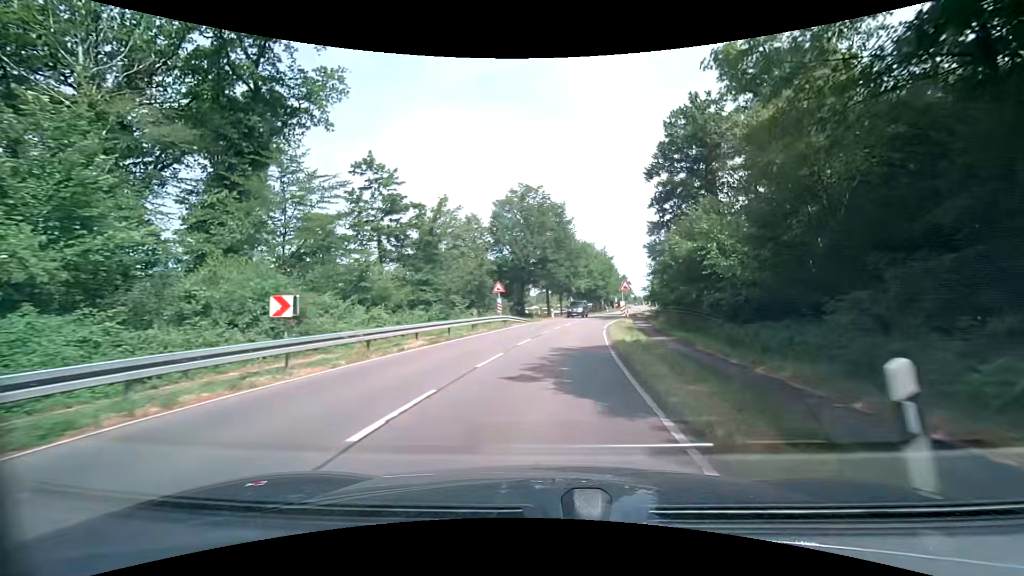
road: secondary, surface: asphalt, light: Day
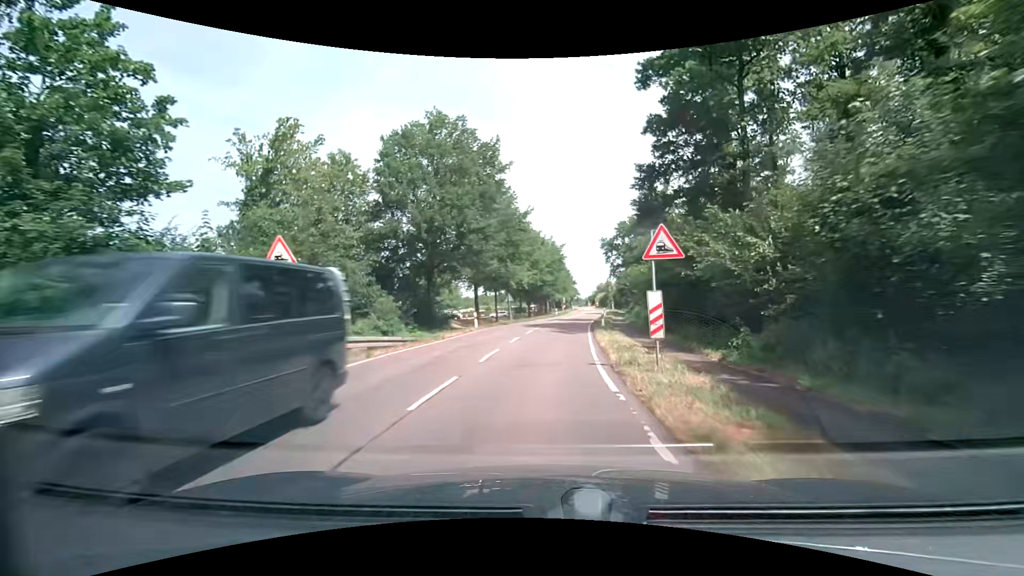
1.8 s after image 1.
(+1.4, +23.0) m; +7°
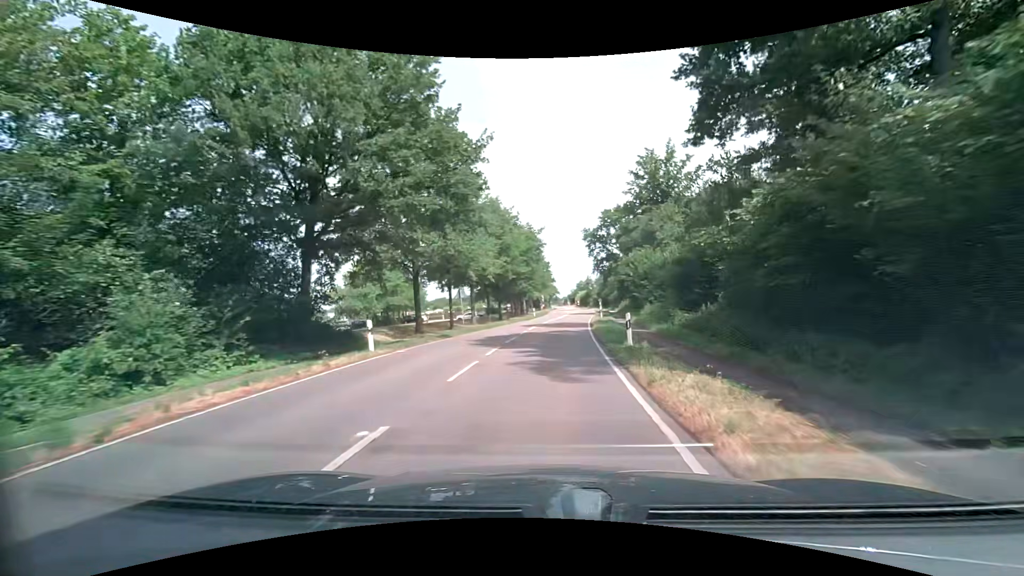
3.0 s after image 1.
(+0.4, +16.3) m; +3°
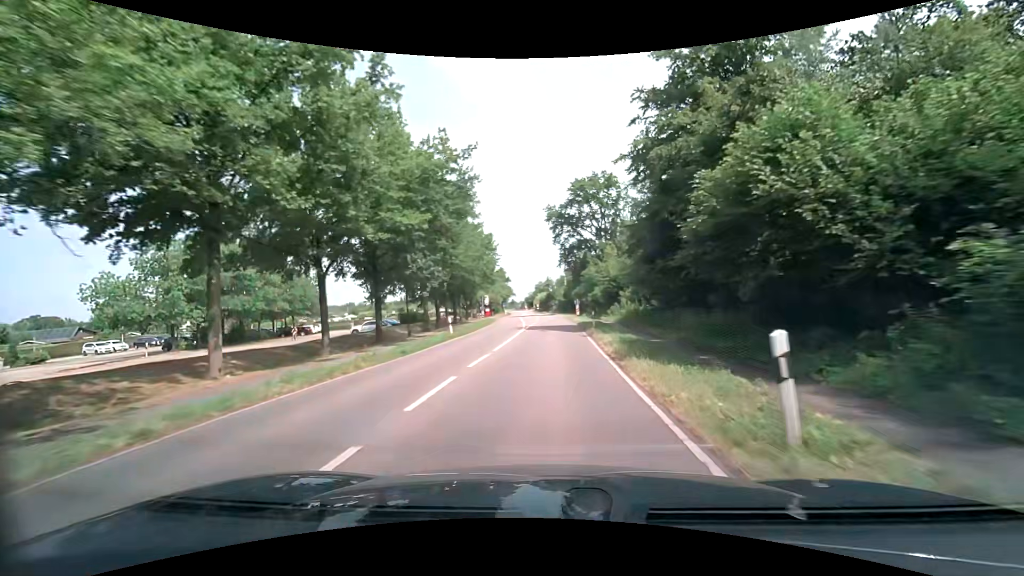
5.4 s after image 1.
(+1.3, +34.4) m; +4°
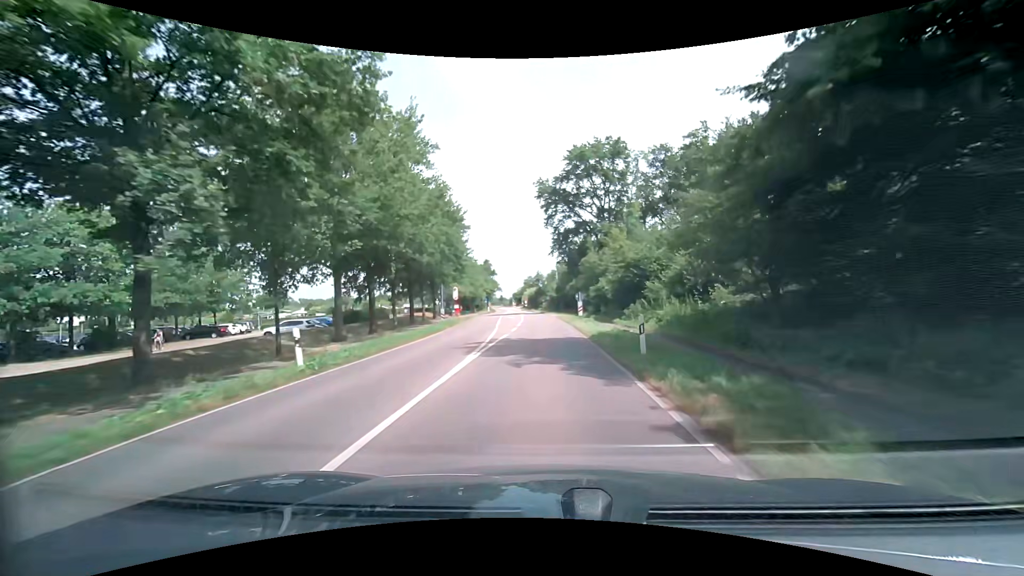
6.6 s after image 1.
(+0.2, +17.2) m; +2°
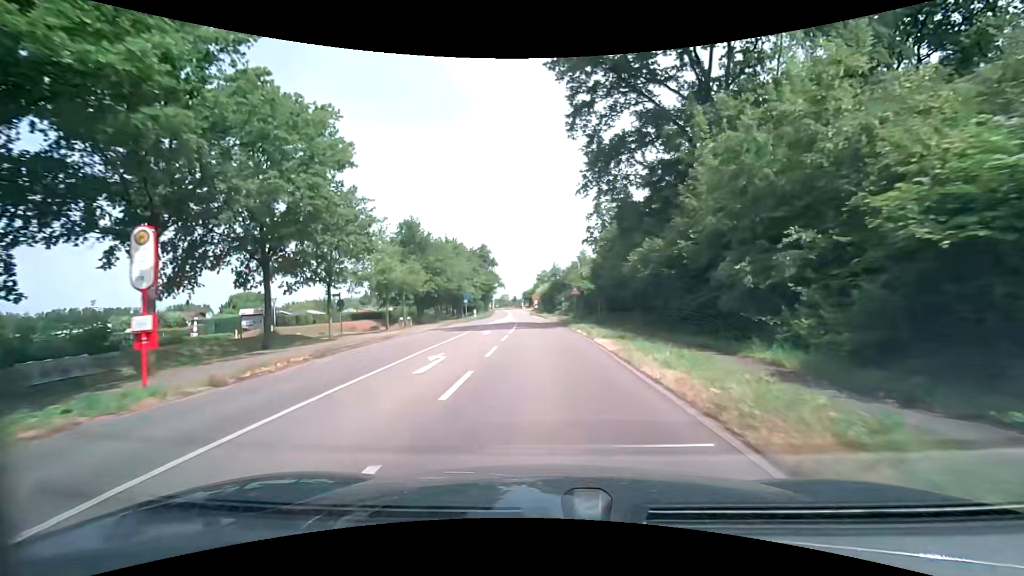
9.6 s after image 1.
(-0.5, +42.3) m; -2°
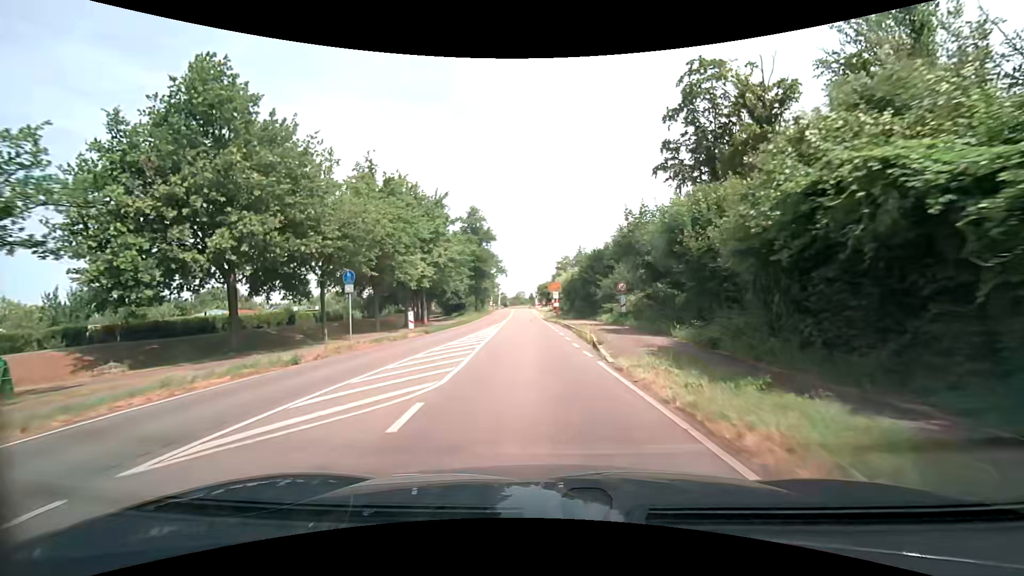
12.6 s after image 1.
(-0.9, +41.0) m; -2°
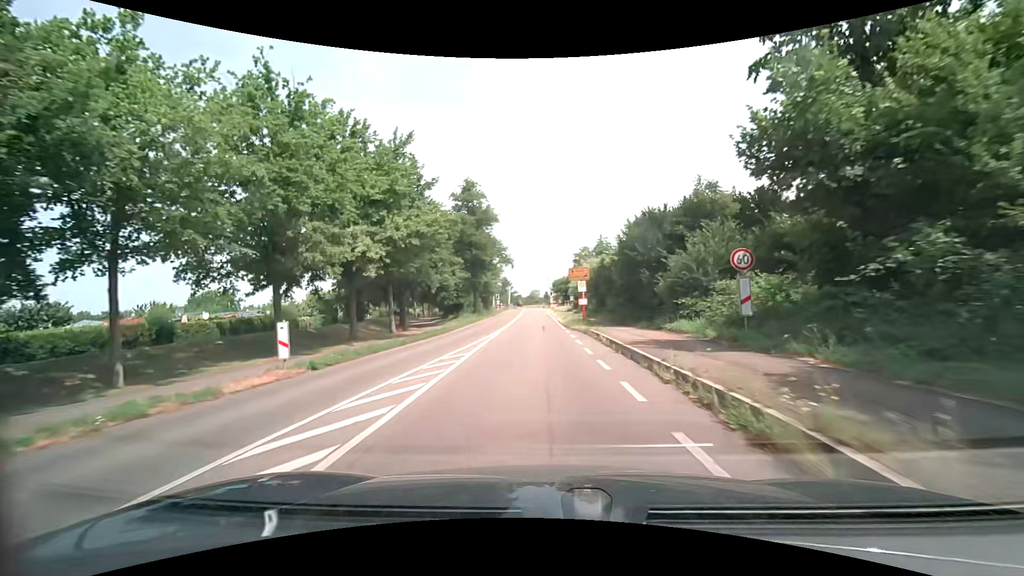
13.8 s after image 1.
(-0.2, +15.9) m; -2°
(0, +10) (0, +20) (-1, +30) (-1, +40) (-1, +50) (-1, +60) (-1, +70) (-2, +80) (-2, +90) (-2, +100) m
